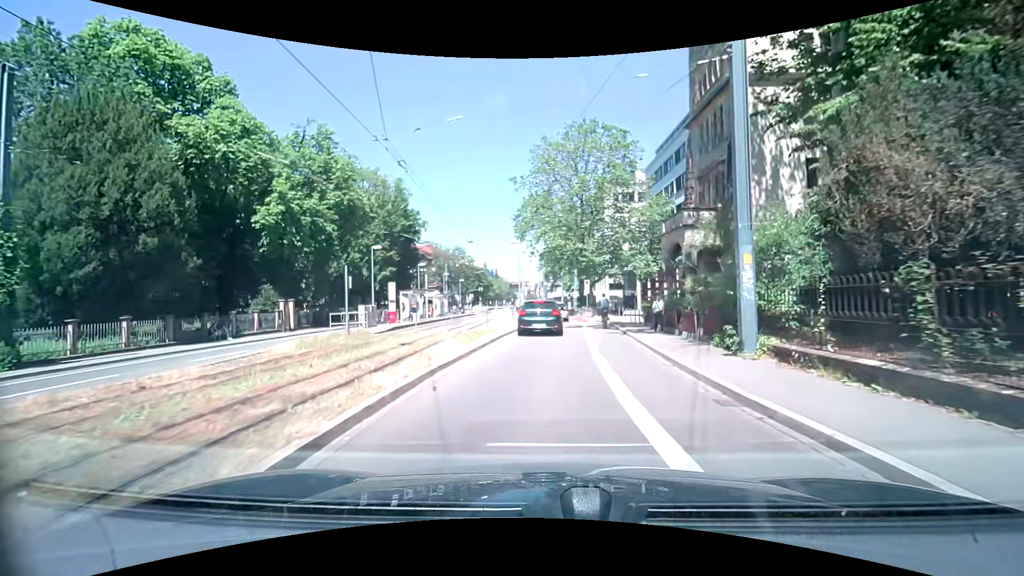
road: primary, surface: asphalt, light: Day
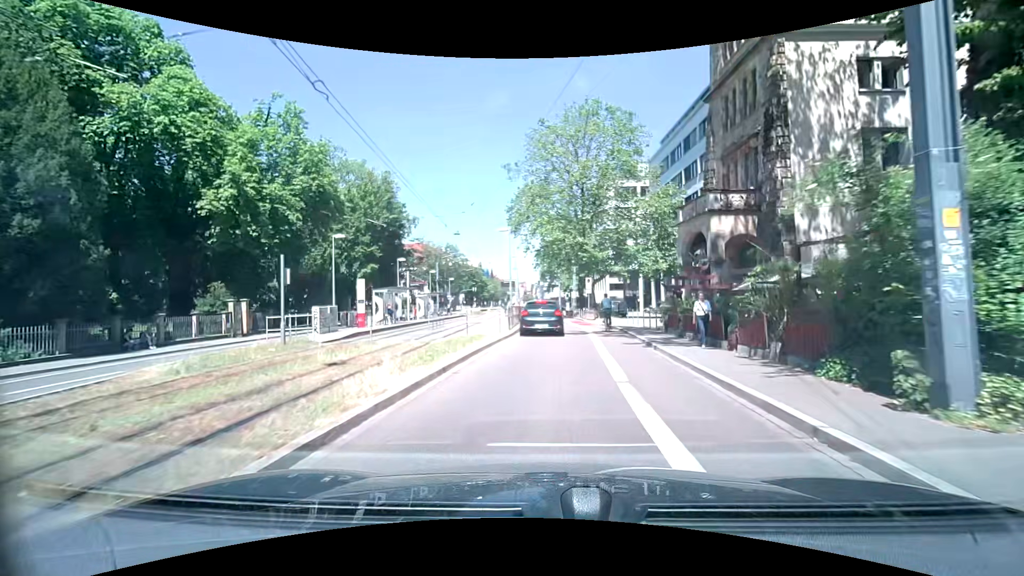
(0.0, +5.5) m; 0°
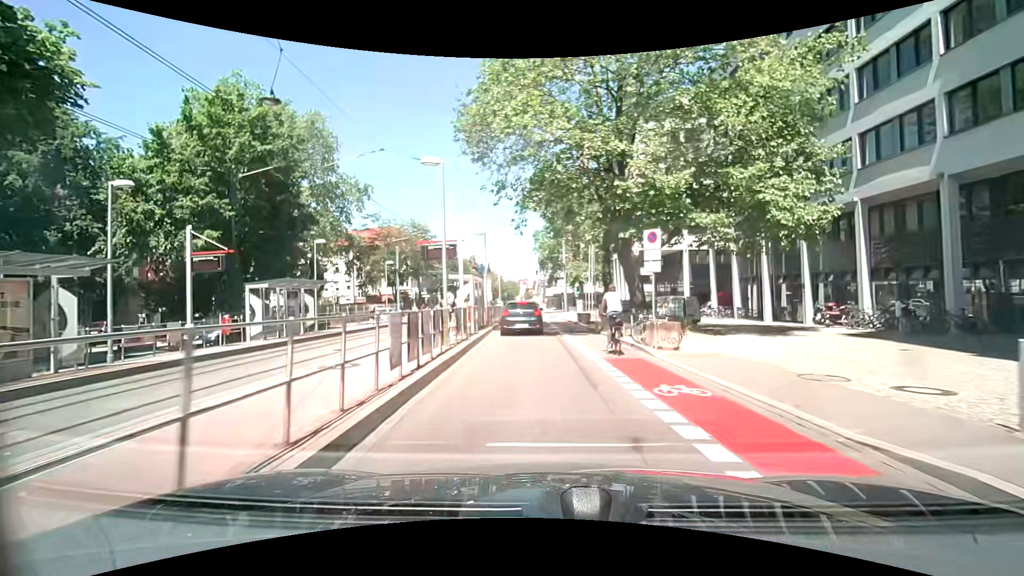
(+0.6, +26.8) m; -1°
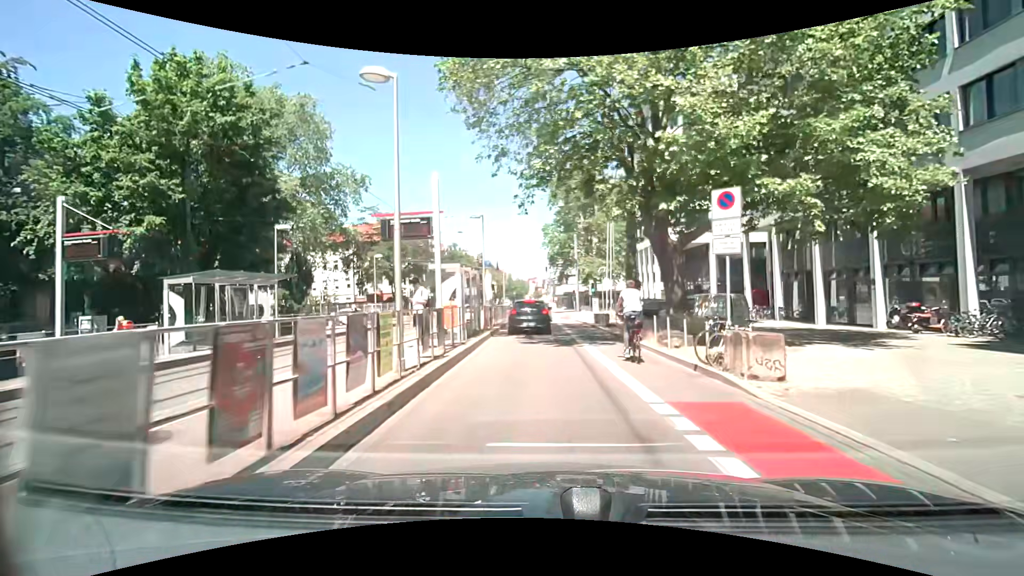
(0.0, +5.3) m; -1°
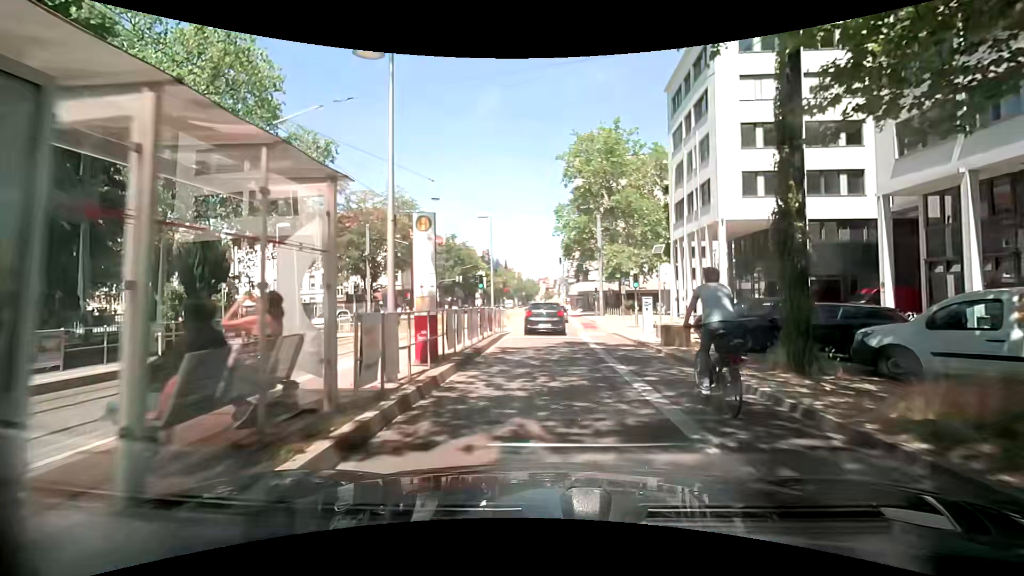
(-0.3, +15.1) m; -2°
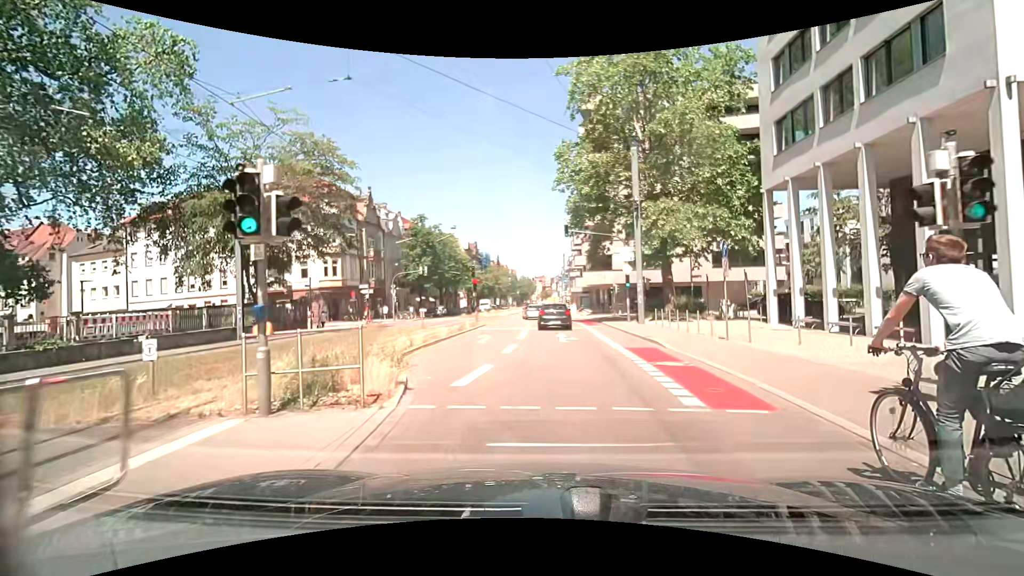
(+0.3, +21.7) m; 0°
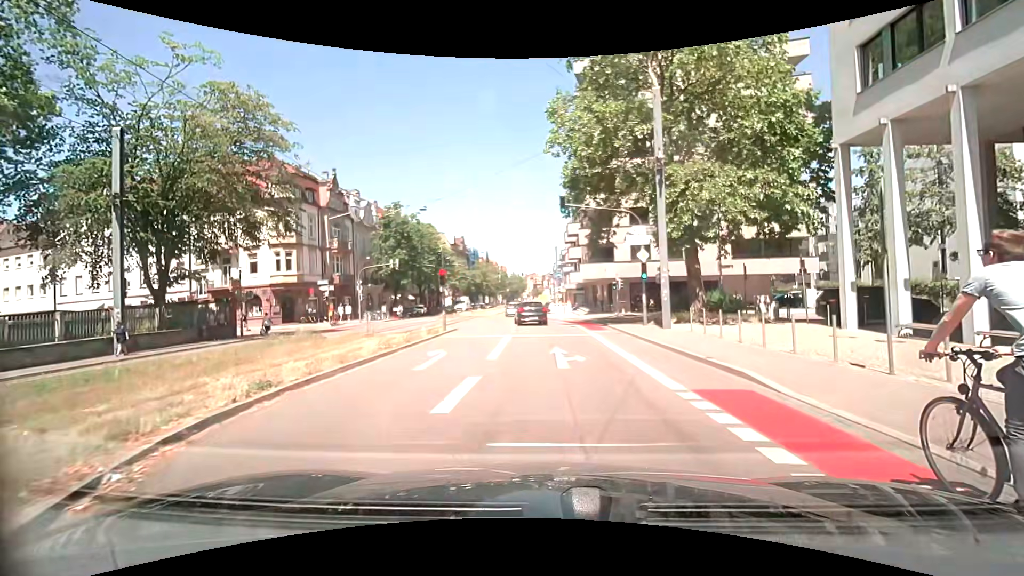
(+0.2, +8.0) m; +1°
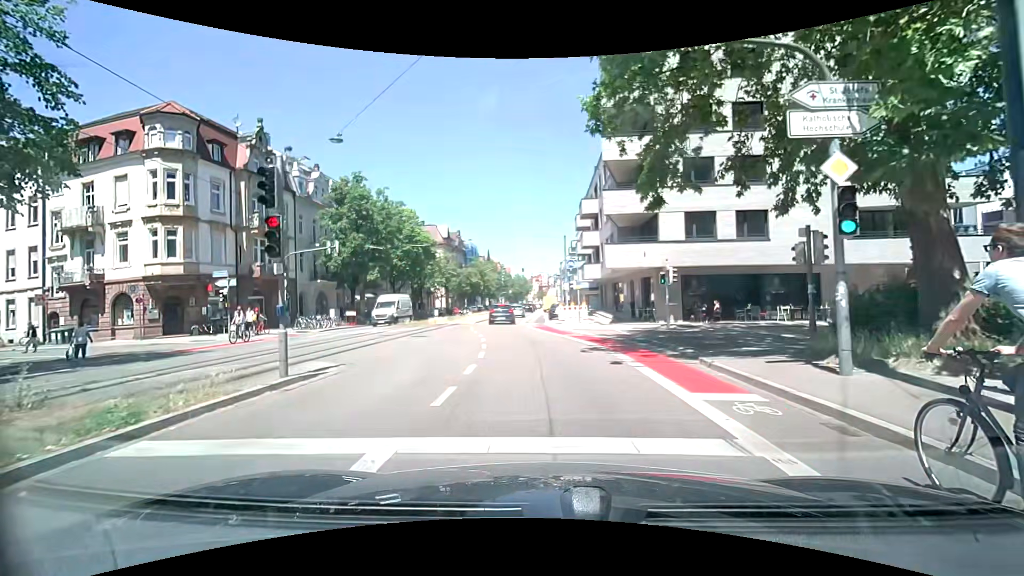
(+0.2, +15.7) m; 0°
(0, +10) (-1, +20) (-2, +30) (-3, +40) (-3, +50) (-3, +60) (-2, +70) (-2, +80) (-2, +90) (-2, +100) m
